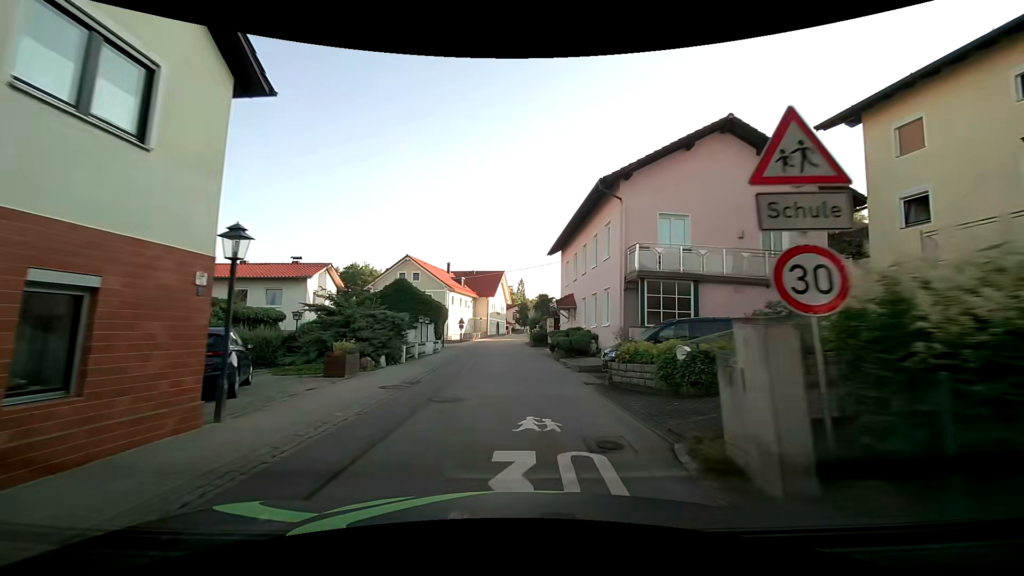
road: tertiary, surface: asphalt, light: Day
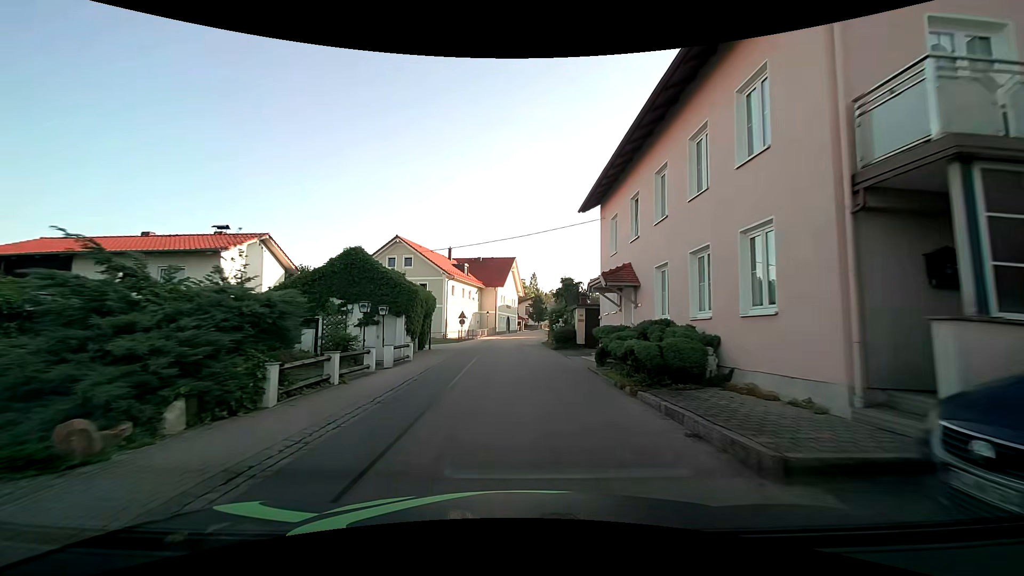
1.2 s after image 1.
(-0.2, +11.5) m; -2°
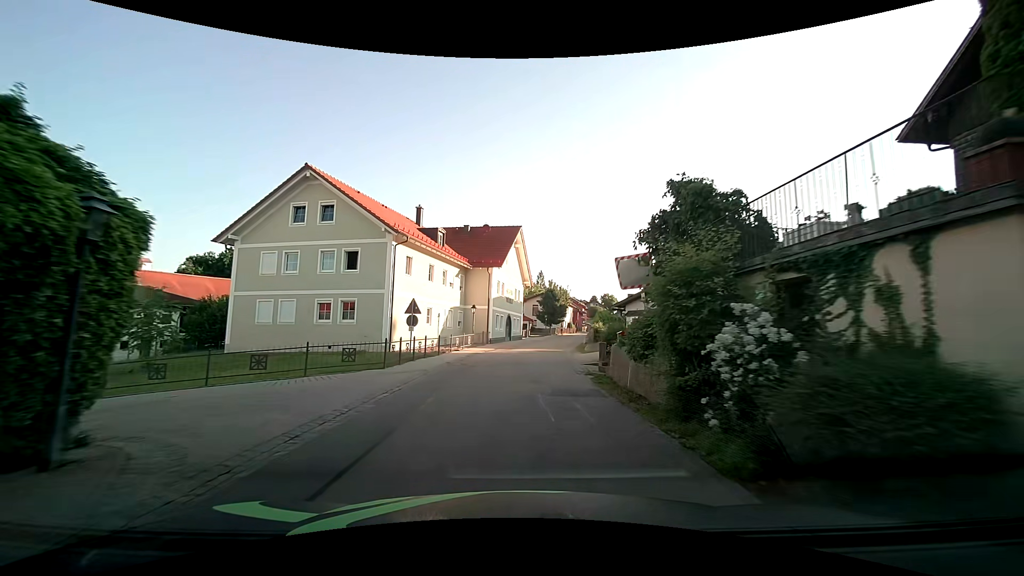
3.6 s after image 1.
(-0.3, +23.9) m; -2°
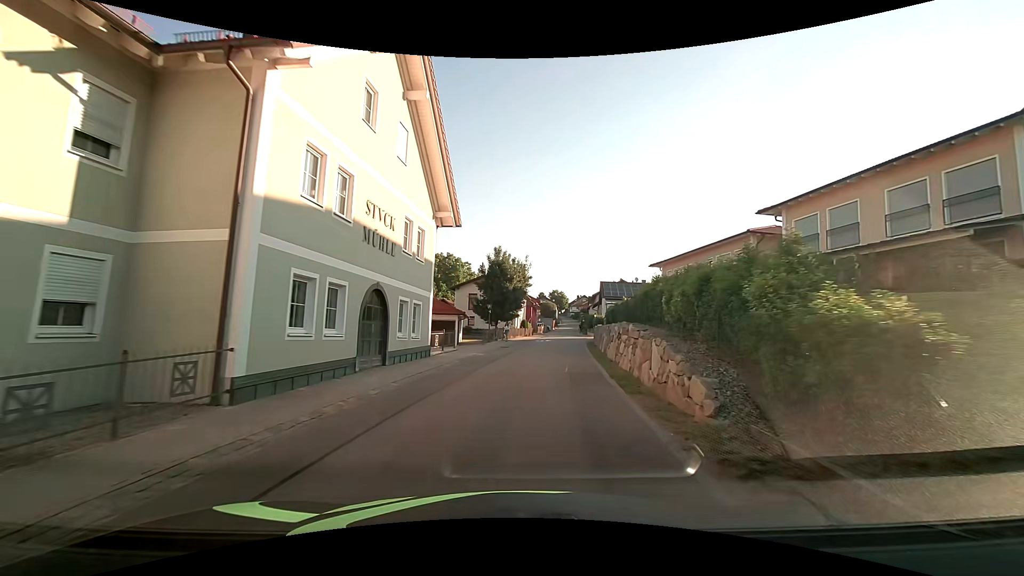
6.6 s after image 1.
(+1.8, +30.7) m; +8°
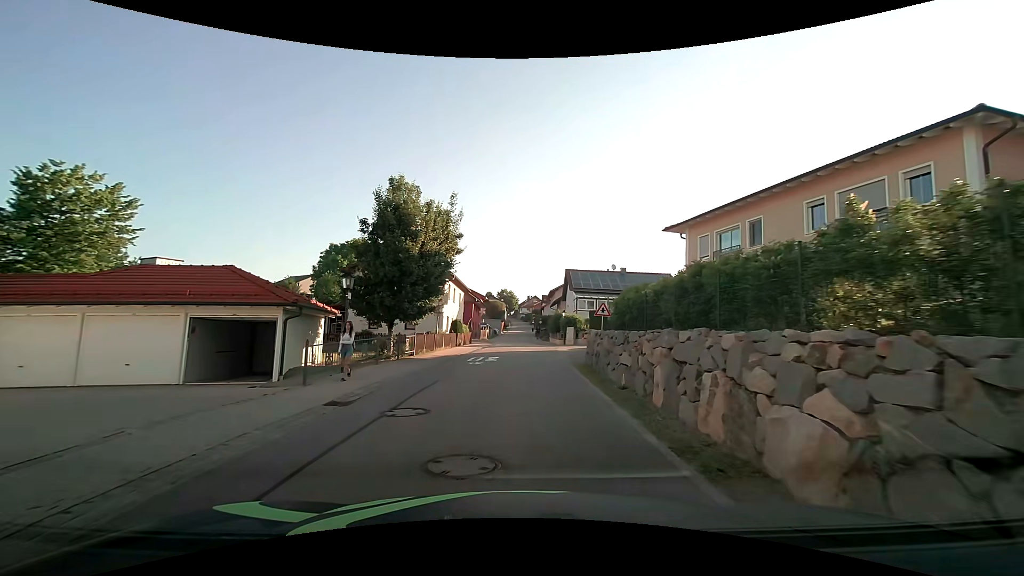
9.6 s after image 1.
(+1.2, +20.7) m; +7°
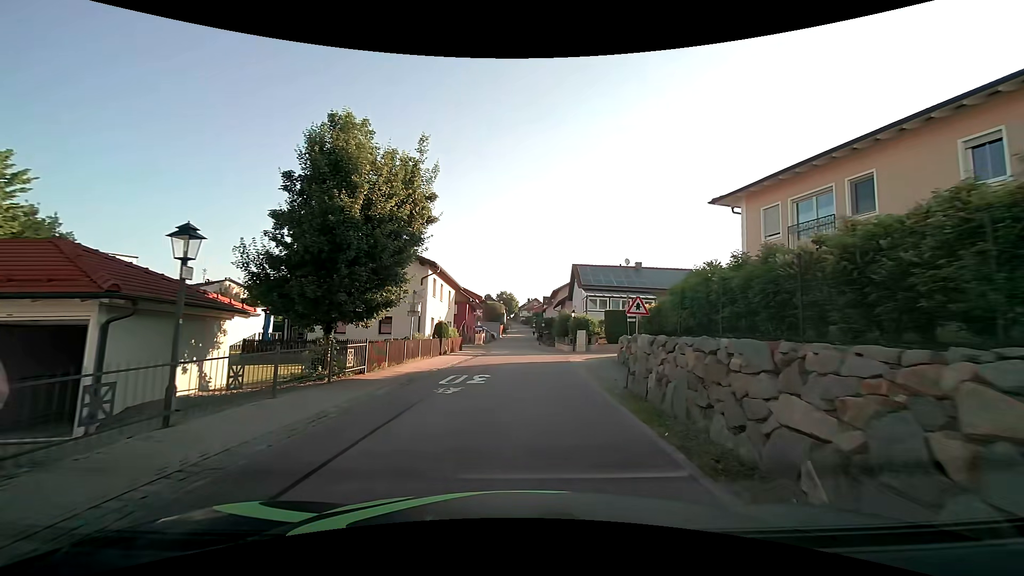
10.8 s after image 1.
(-0.1, +7.3) m; -1°
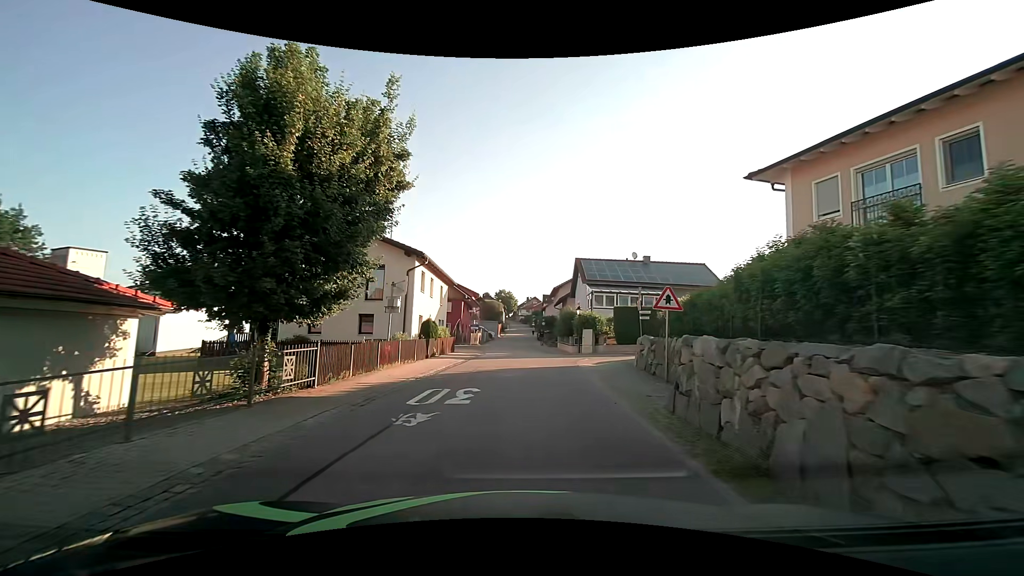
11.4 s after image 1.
(0.0, +3.7) m; 0°
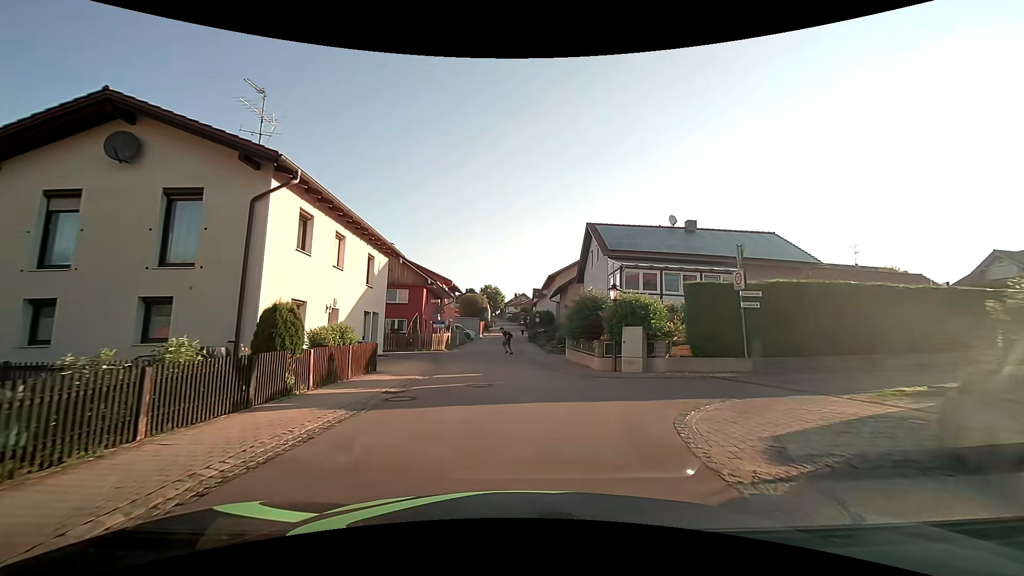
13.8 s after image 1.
(+0.2, +15.1) m; +1°
(0, +10) (0, +20) (-1, +30) (-1, +40) (-1, +50) (-1, +60) (-1, +70) (-1, +80) (-2, +90) (-2, +100) m
